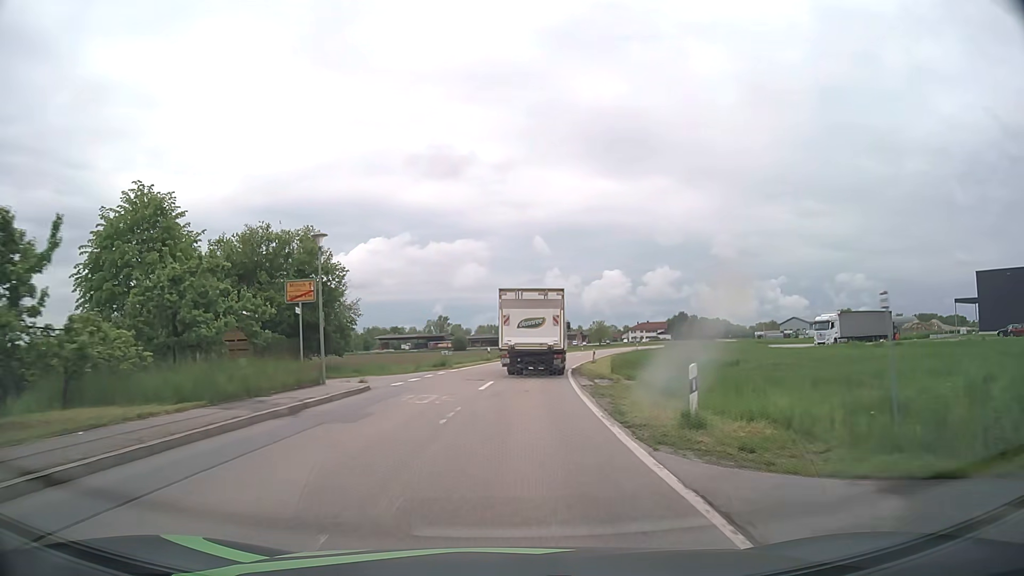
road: tertiary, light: Day
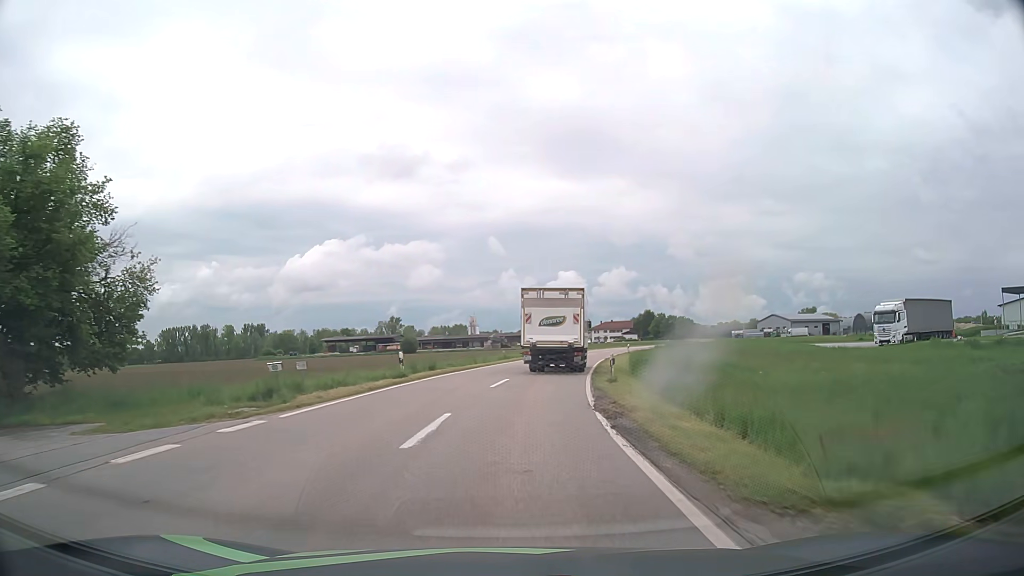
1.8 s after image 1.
(+0.8, +23.9) m; +4°
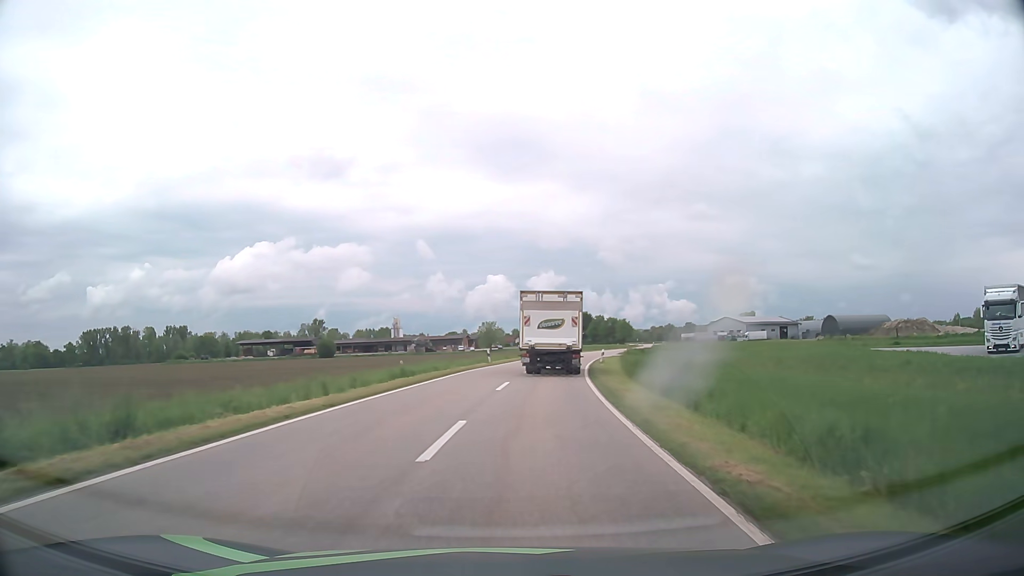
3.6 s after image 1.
(+1.2, +24.7) m; +6°
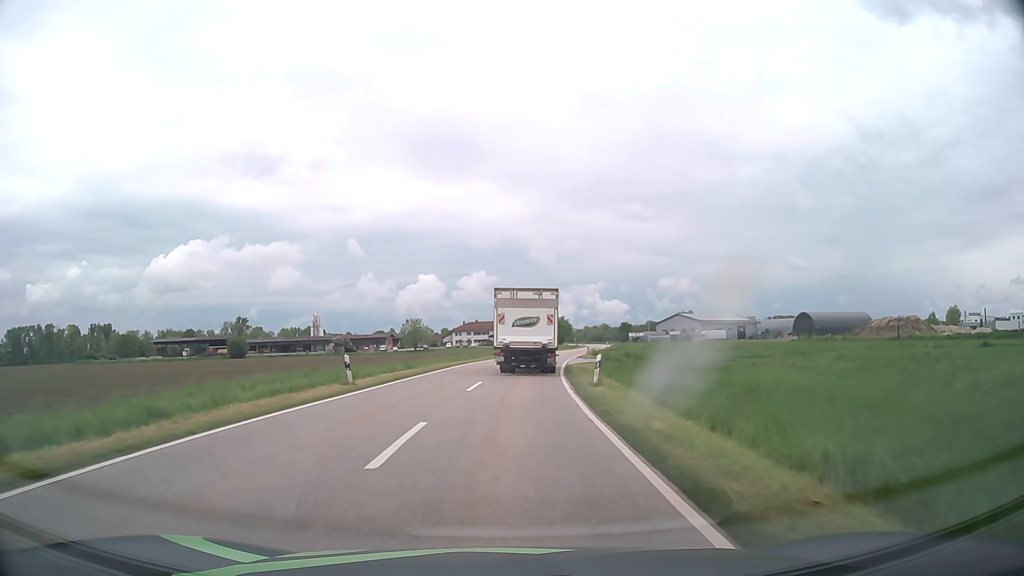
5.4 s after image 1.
(+1.4, +25.0) m; +6°
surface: asphalt
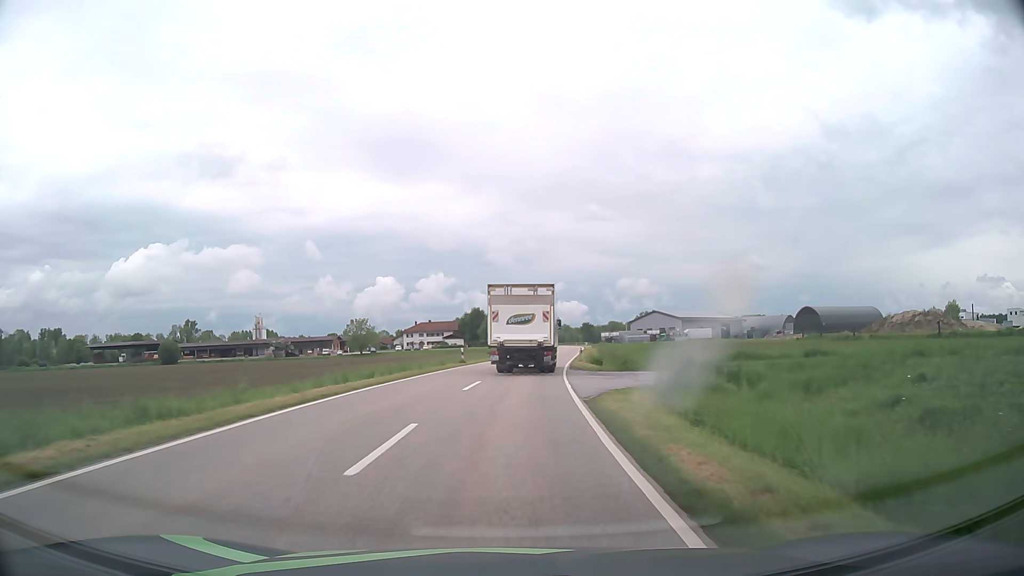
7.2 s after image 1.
(+0.7, +24.7) m; +3°
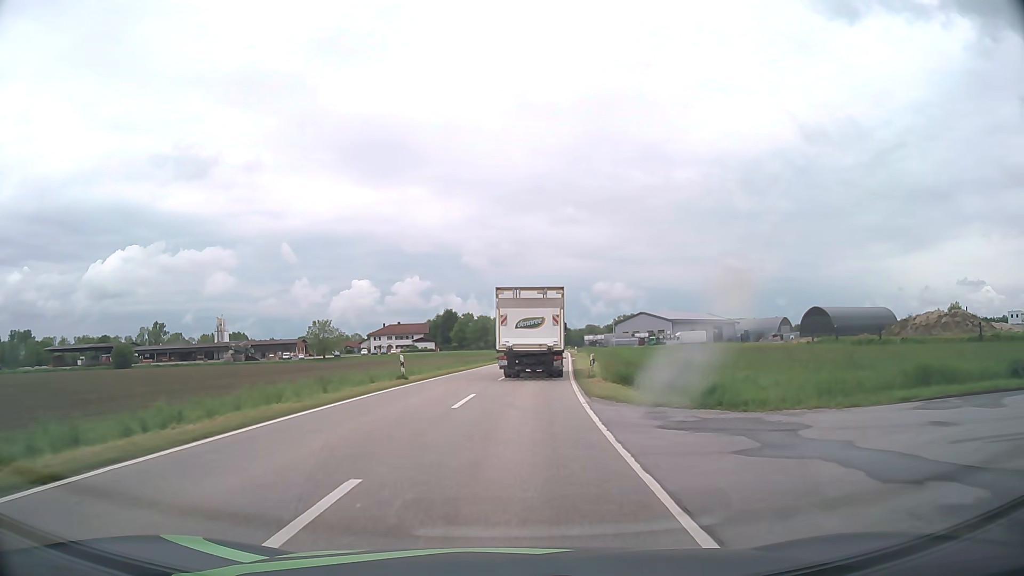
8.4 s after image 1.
(+0.3, +16.0) m; +2°
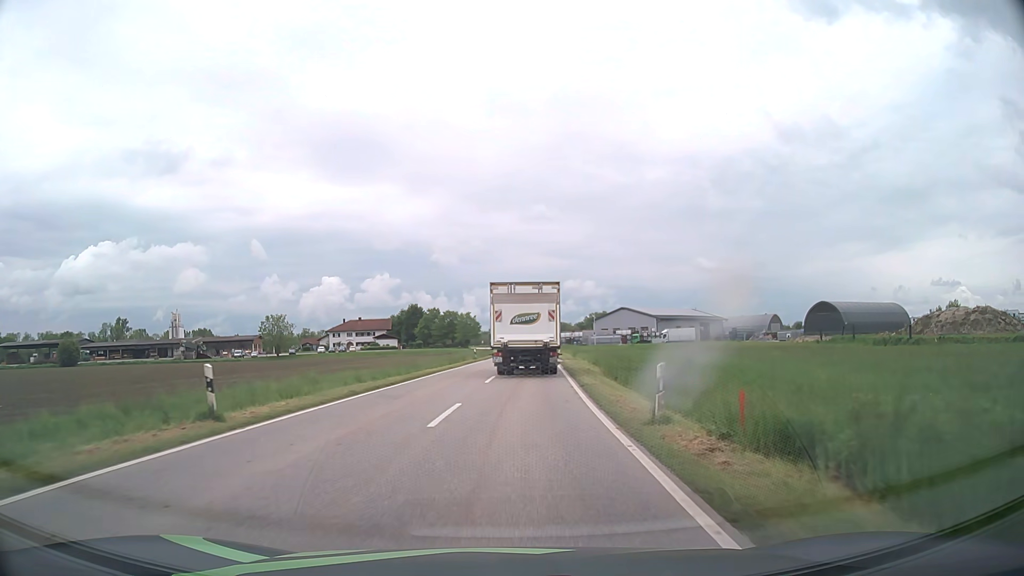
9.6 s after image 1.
(+0.4, +15.6) m; +3°
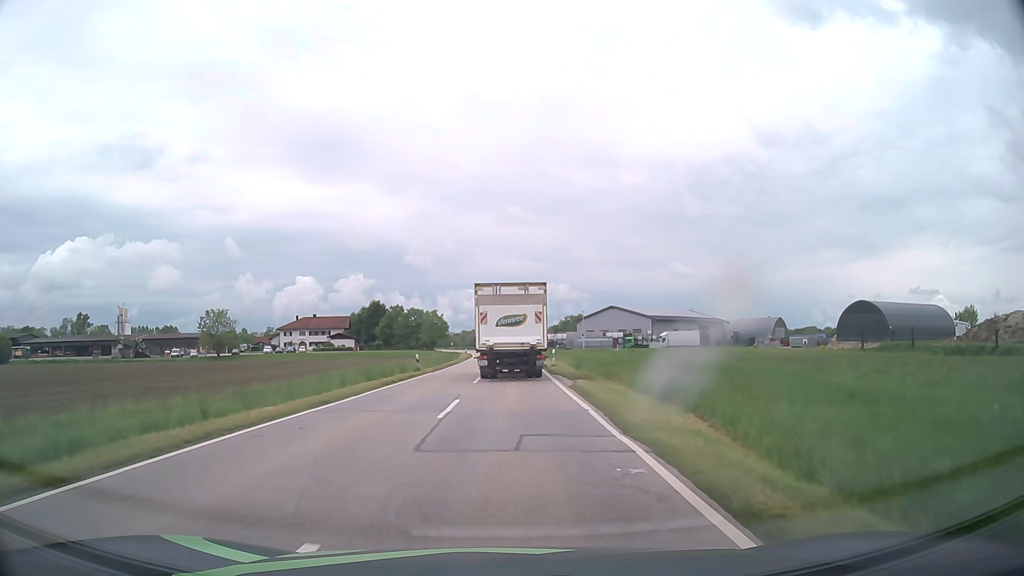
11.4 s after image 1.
(+0.6, +22.8) m; +2°
(0, +10) (0, +20) (0, +30) (0, +40) (0, +50) (+1, +60) (+1, +70) (0, +80) (0, +90) (0, +100) m
